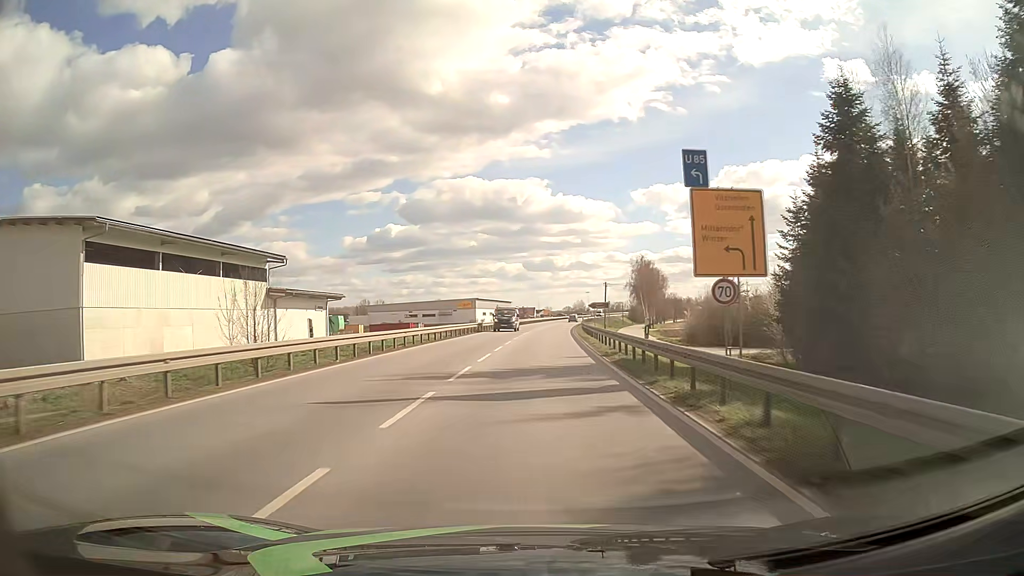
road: primary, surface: asphalt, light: Day
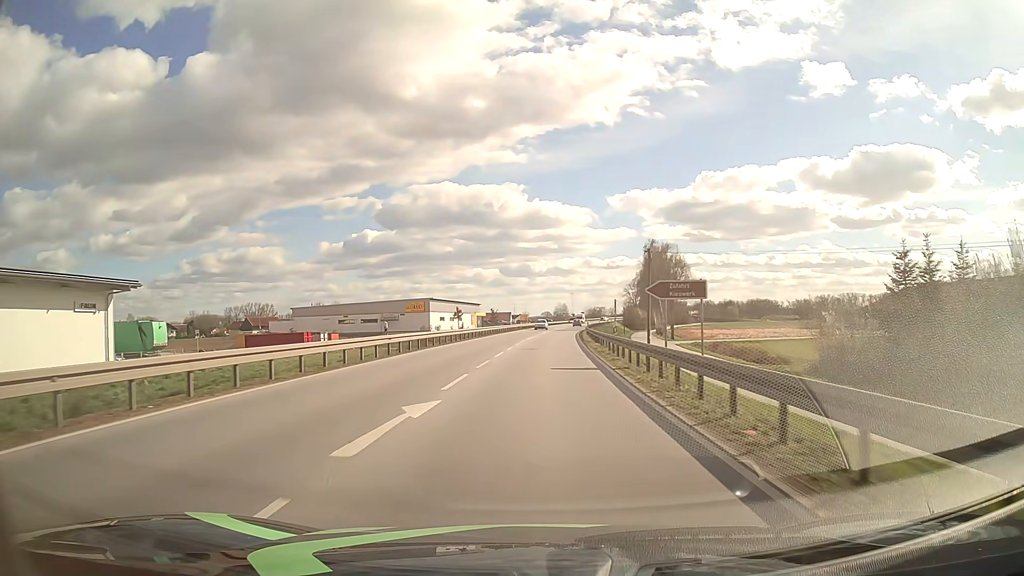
(+0.9, +43.0) m; +2°
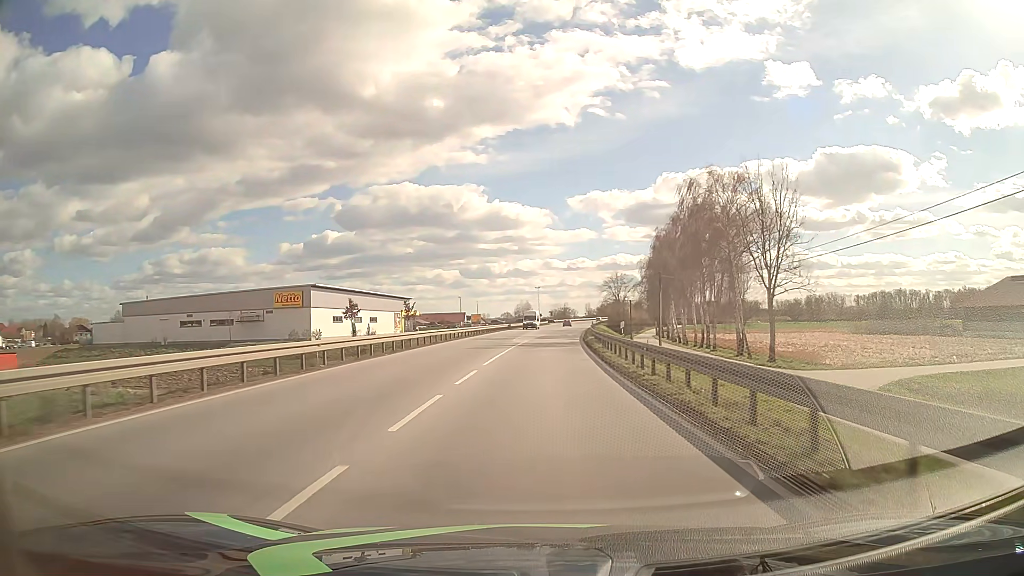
(+1.4, +53.1) m; +3°
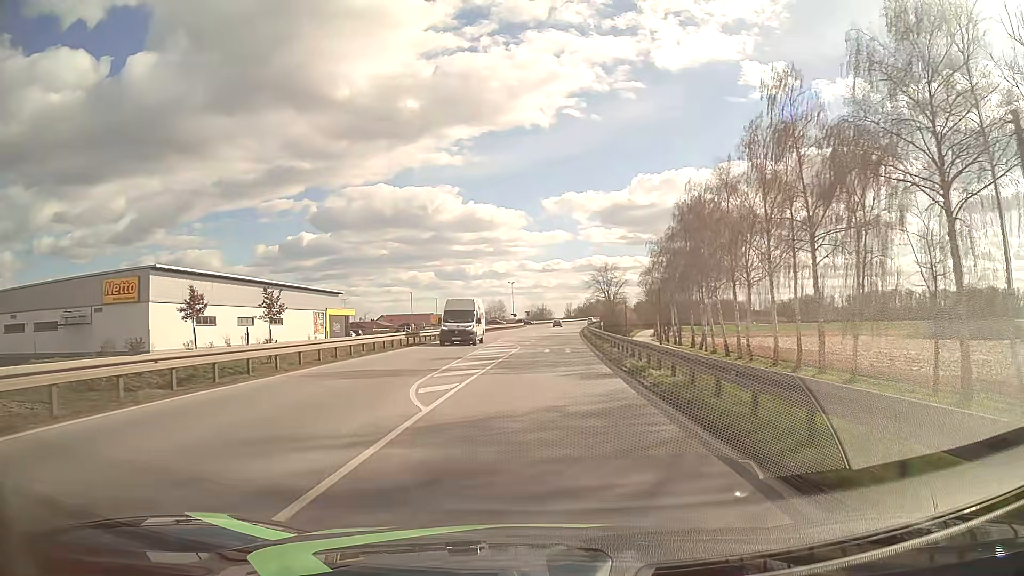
(+0.6, +32.1) m; +2°
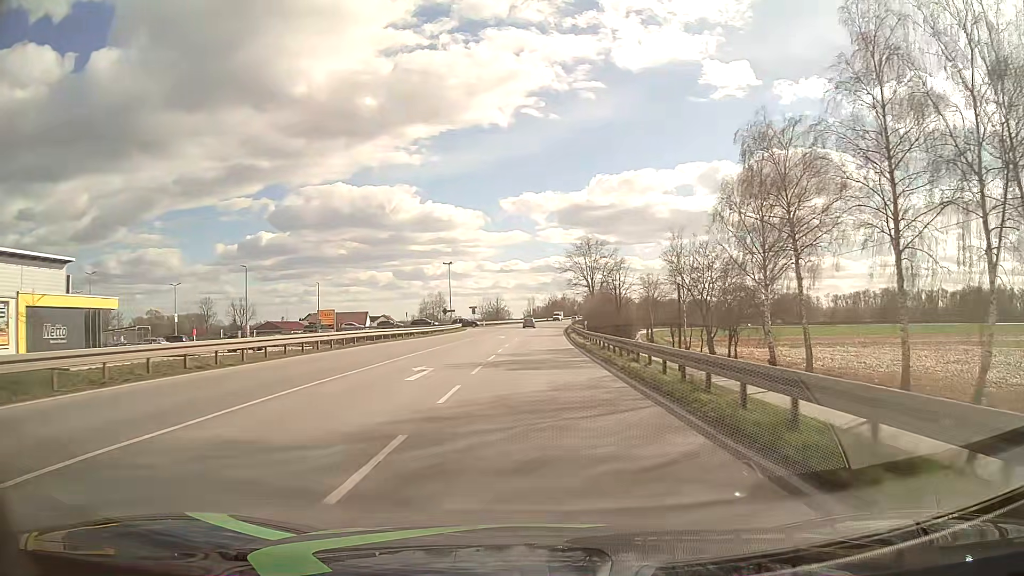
(+1.8, +53.6) m; +4°
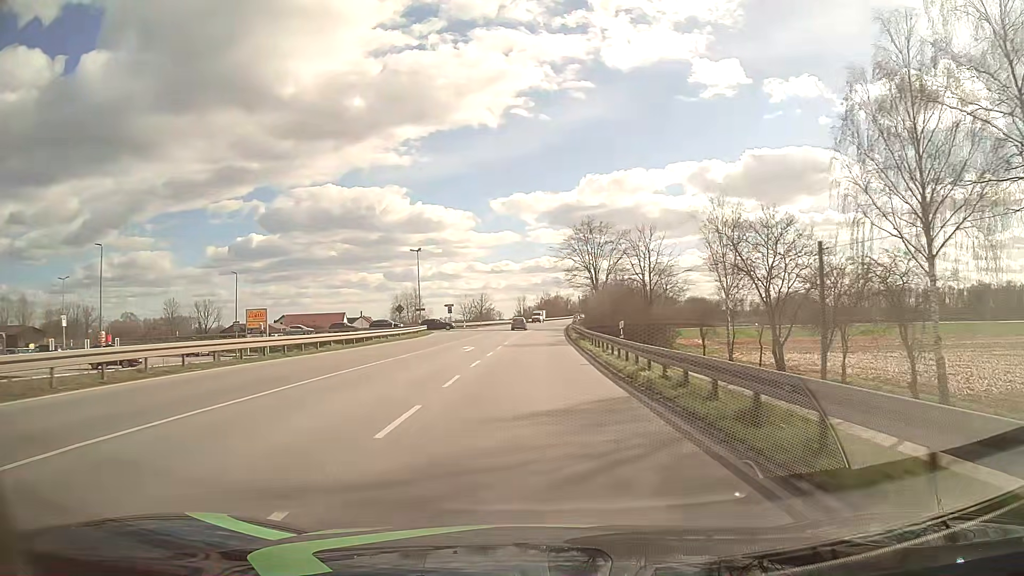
(+0.2, +21.5) m; +1°
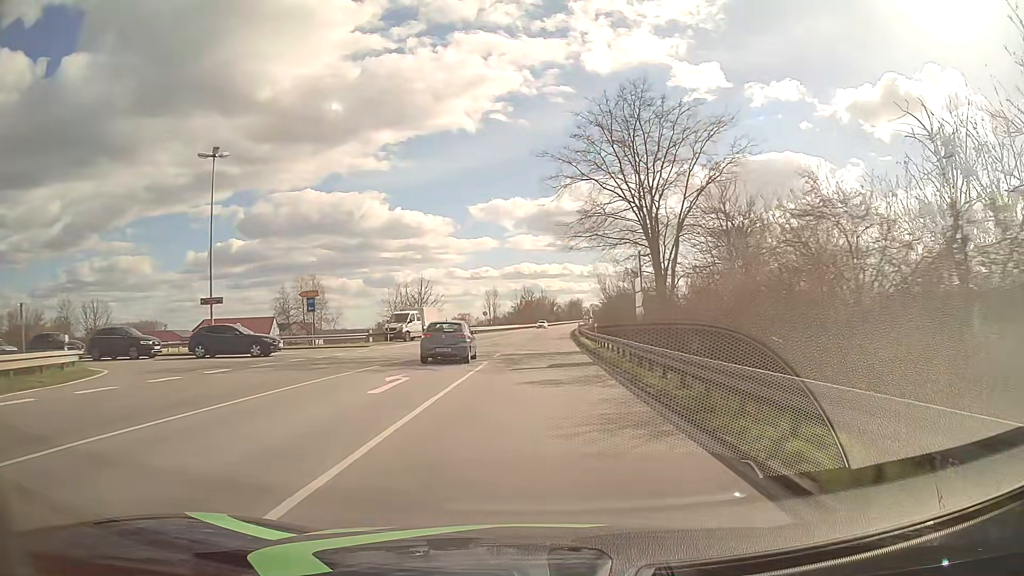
(+0.3, +53.6) m; +1°
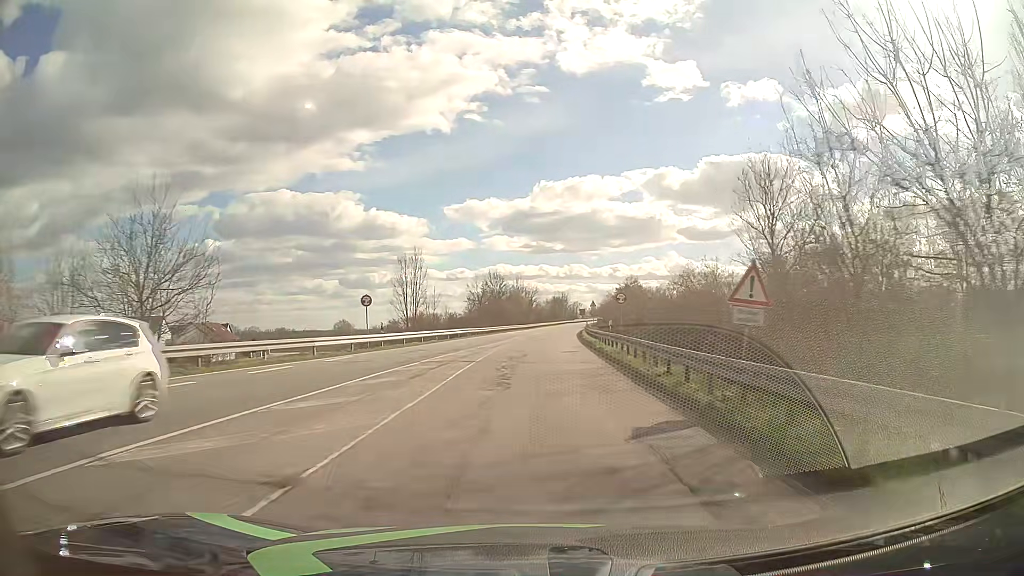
(+0.9, +53.6) m; +2°
(0, +10) (0, +20) (0, +30) (+1, +40) (+1, +50) (+2, +60) (+2, +70) (+3, +80) (+4, +90) (+5, +100) m
